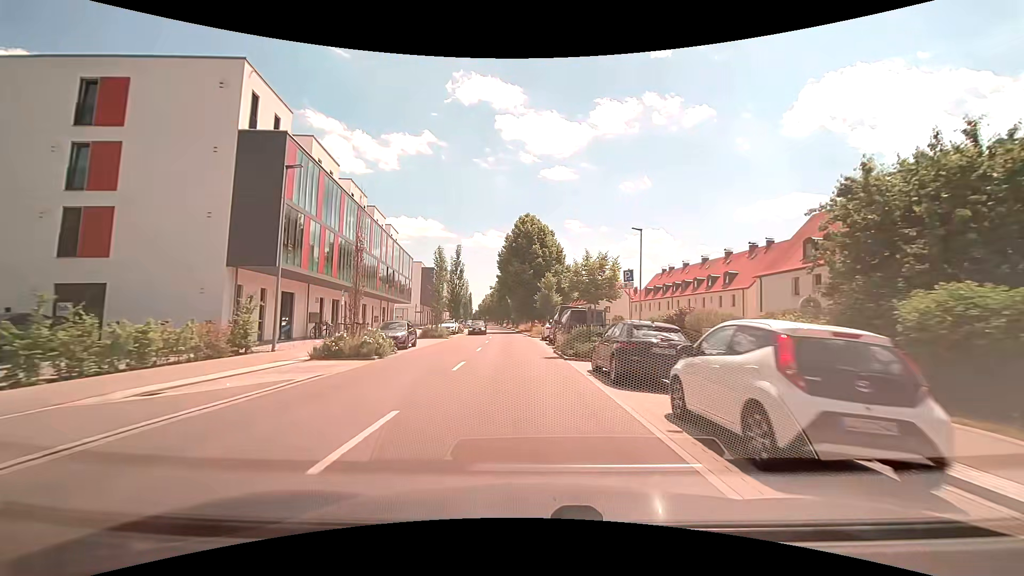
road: secondary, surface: asphalt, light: Day
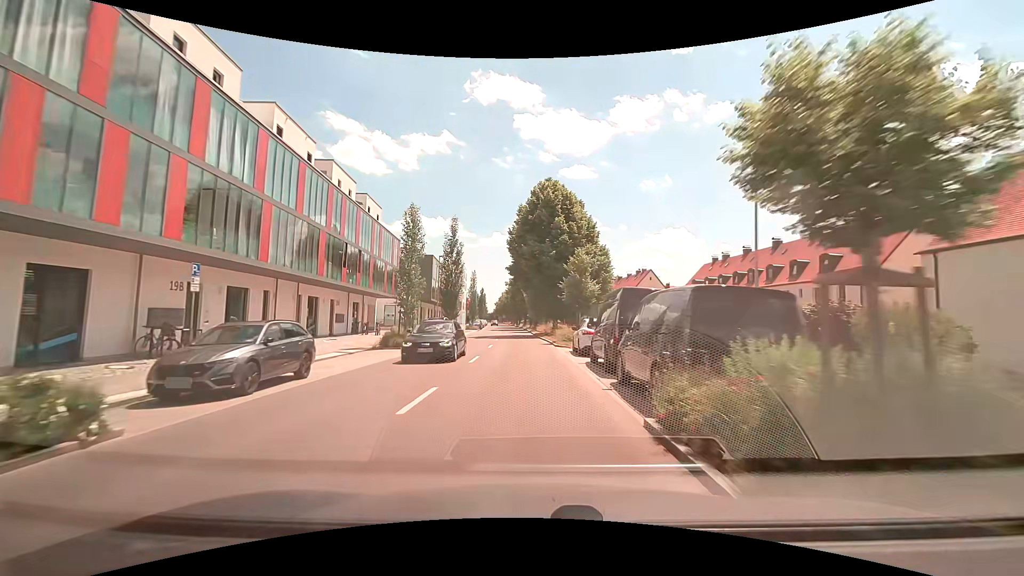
(-0.3, +15.4) m; -2°
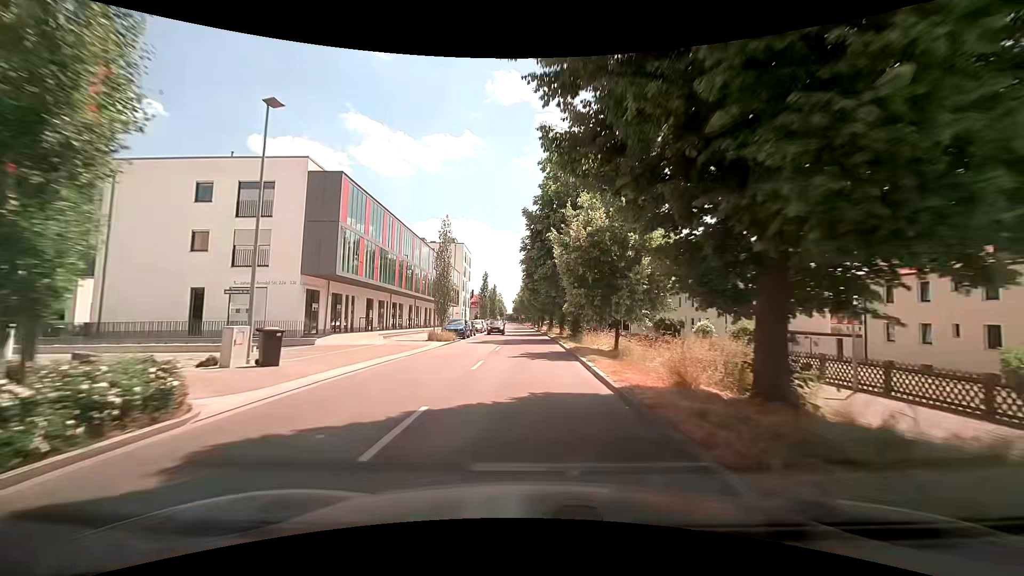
(-1.3, +38.2) m; -3°
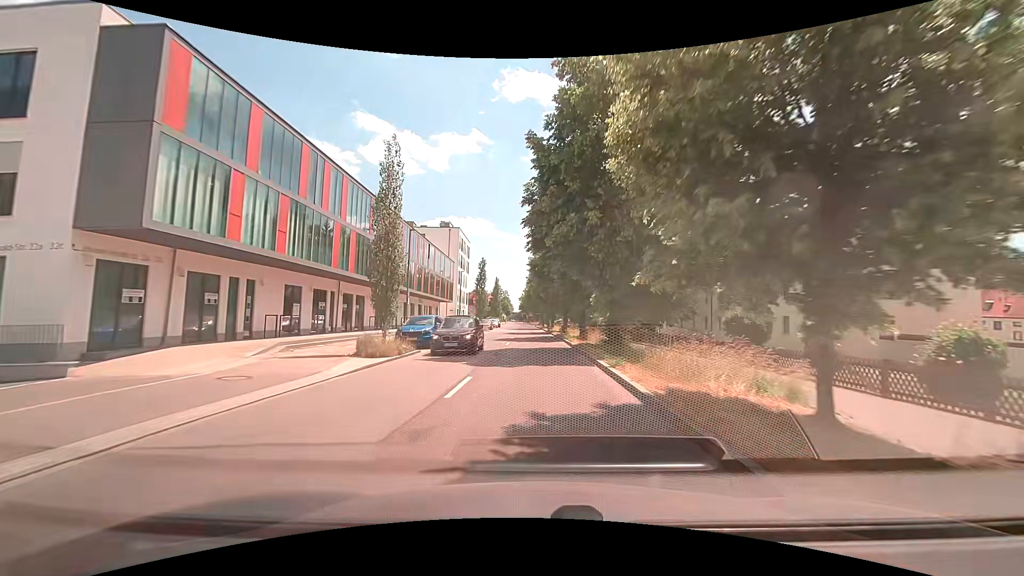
(-0.2, +14.8) m; -1°
(0, +10) (0, +20) (0, +30) (0, +40) (0, +50) (0, +60) (0, +70) (0, +80) (0, +90) (0, +100) m
